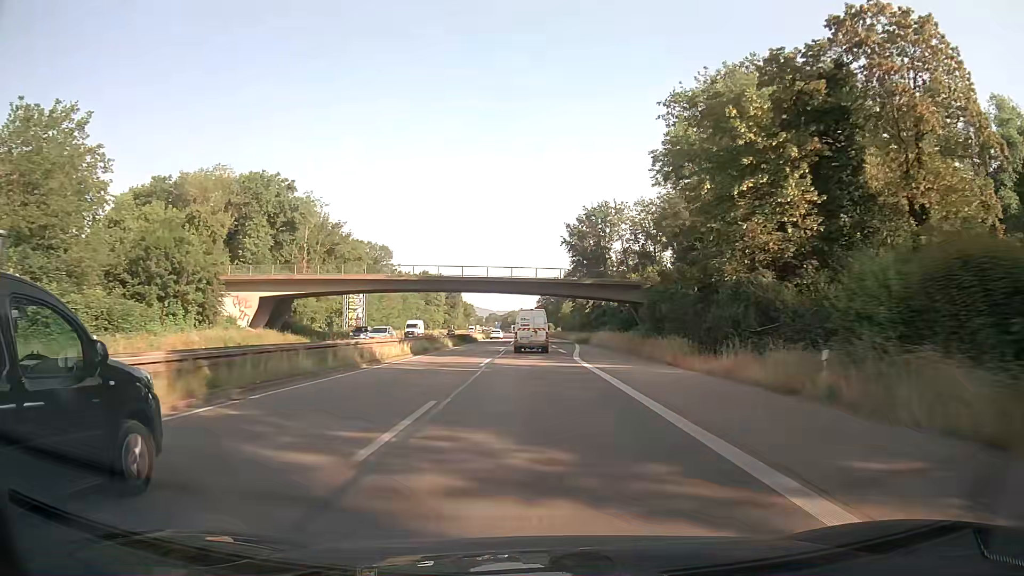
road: trunk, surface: asphalt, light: Day
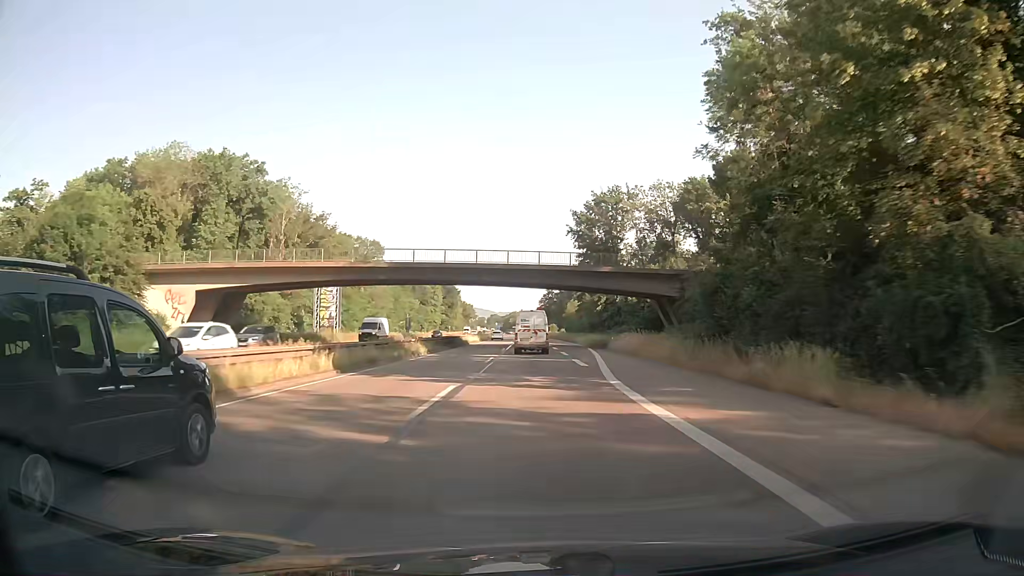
(0.0, +14.5) m; 0°
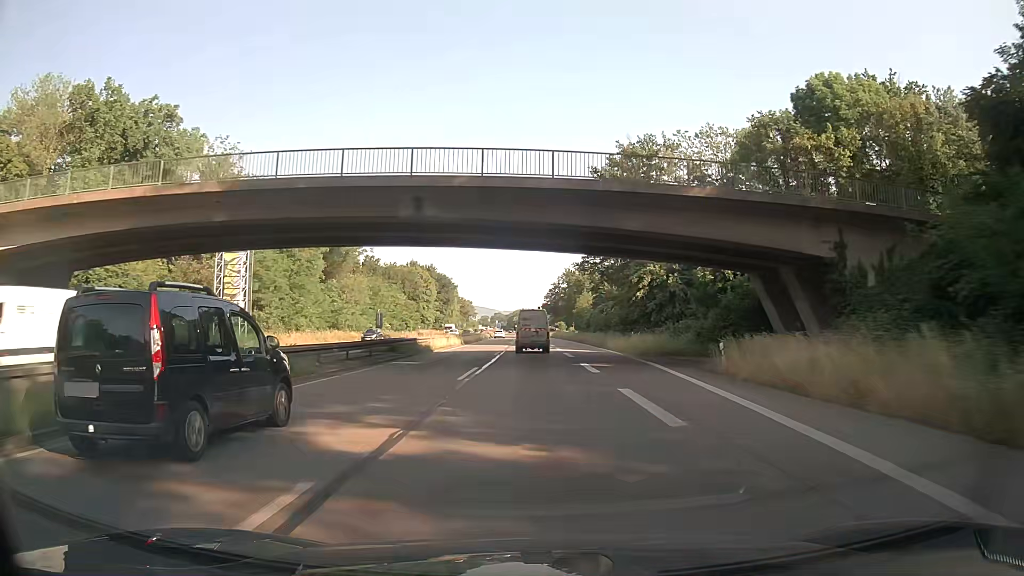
(-0.1, +29.1) m; 0°
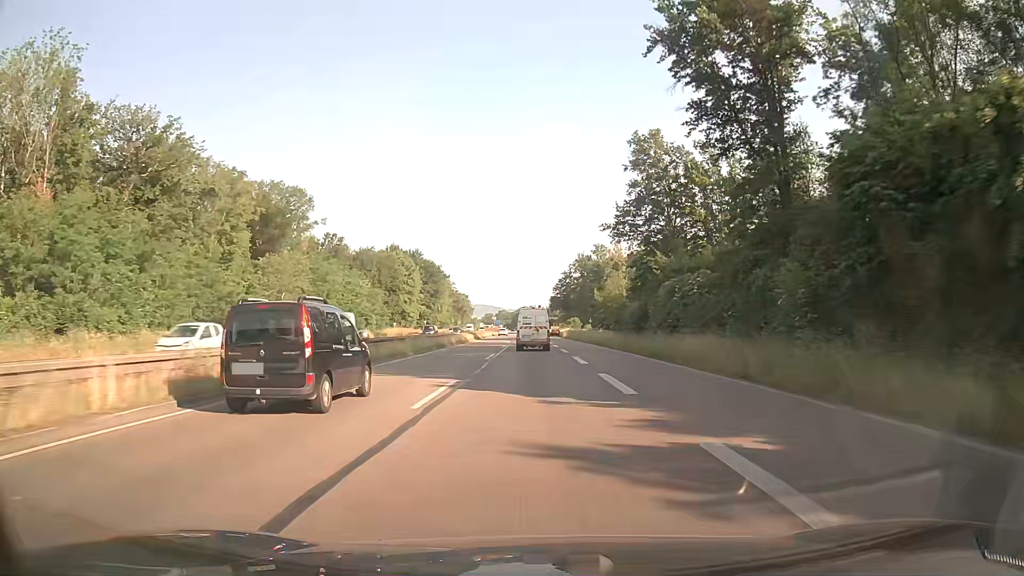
(-0.4, +43.6) m; -1°
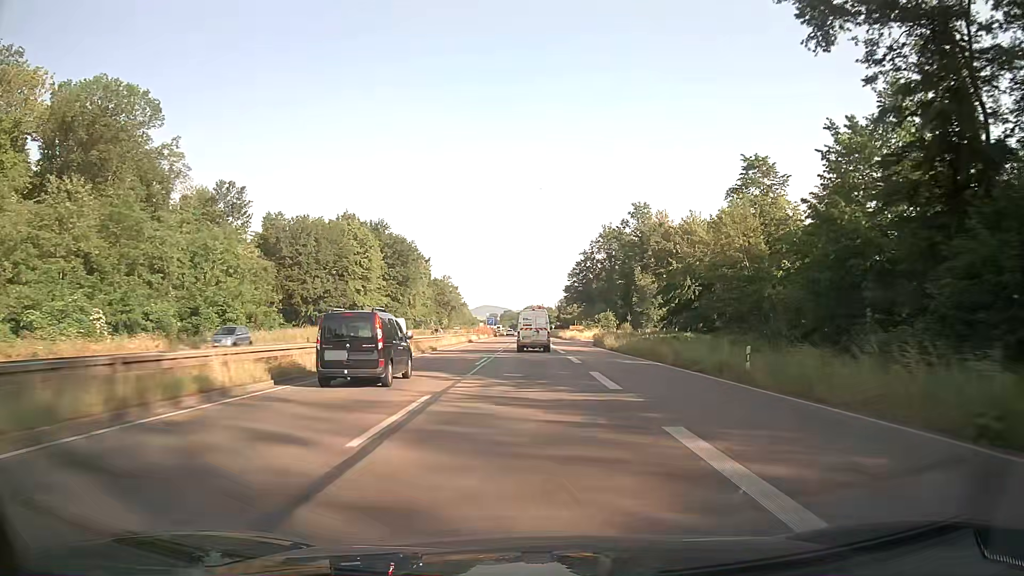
(-0.1, +58.6) m; 0°
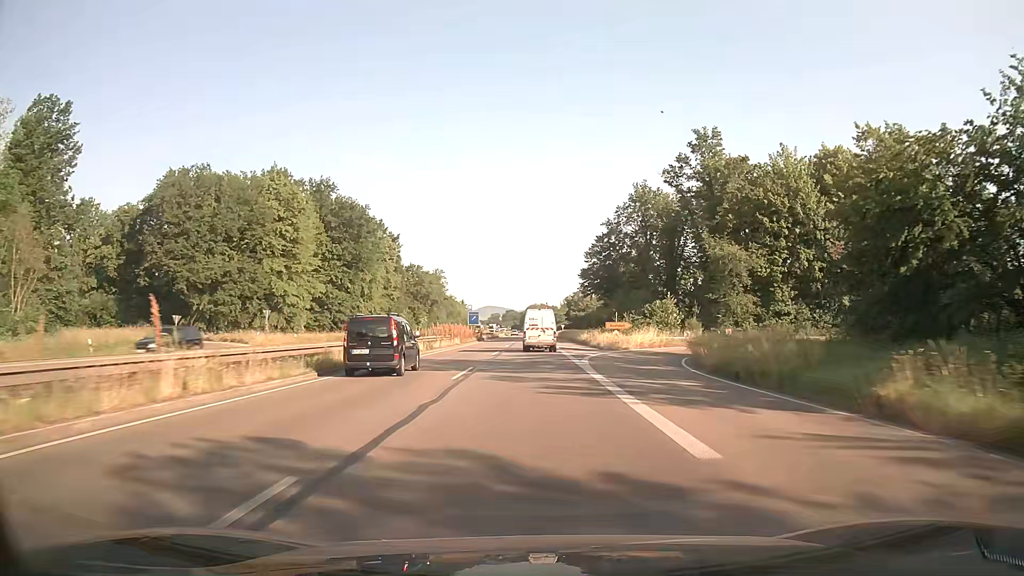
(-0.1, +44.4) m; 0°
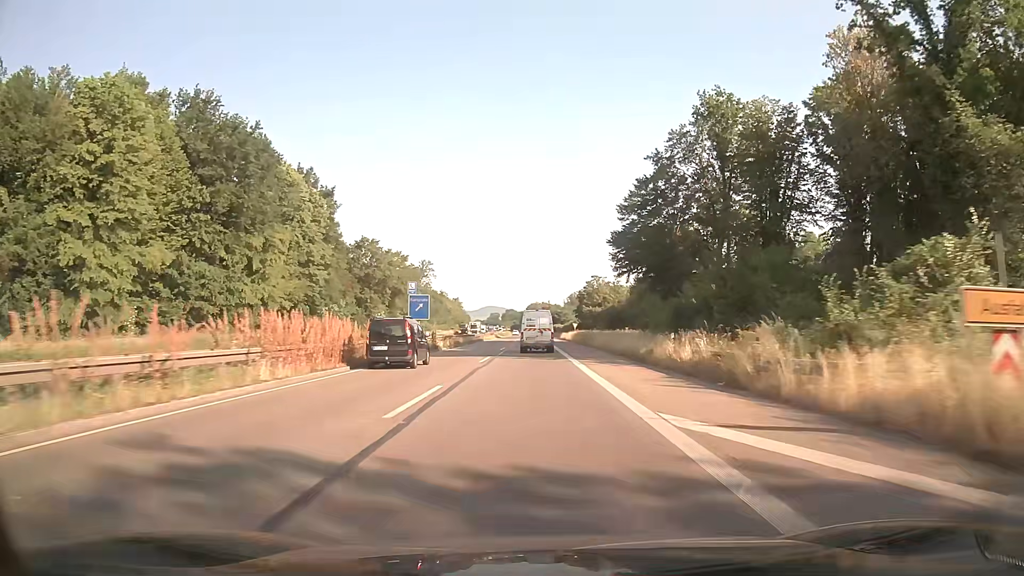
(-0.2, +44.8) m; 0°
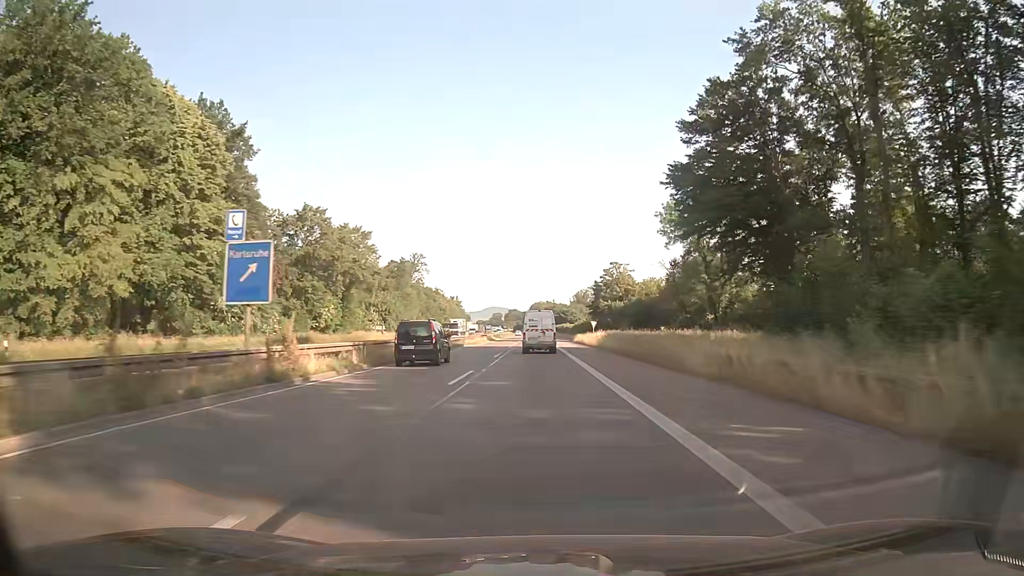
(-0.1, +30.0) m; 0°
(0, +10) (0, +20) (0, +30) (0, +40) (0, +50) (0, +60) (0, +70) (0, +80) (0, +90) (0, +100) m
